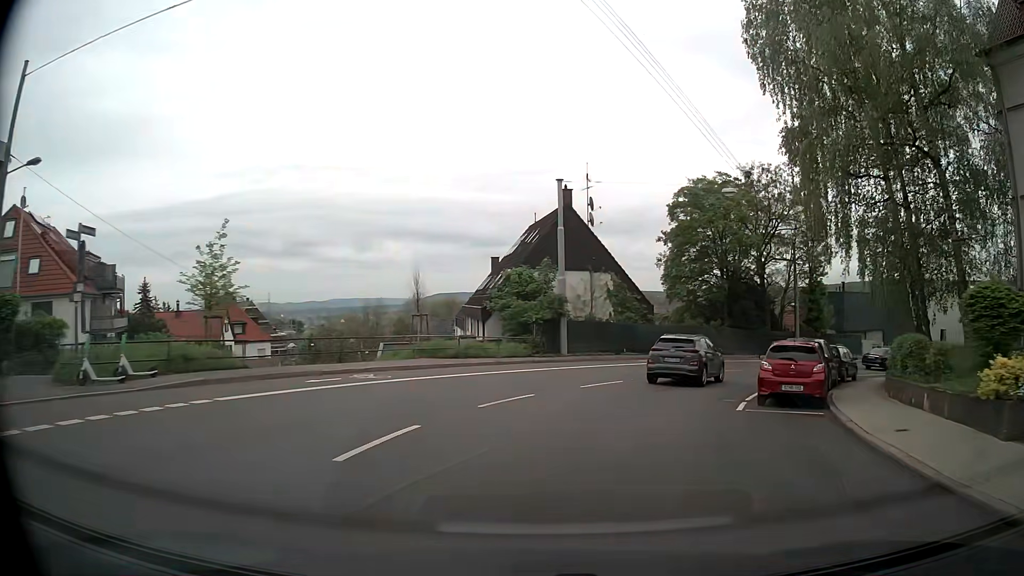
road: secondary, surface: asphalt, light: Day
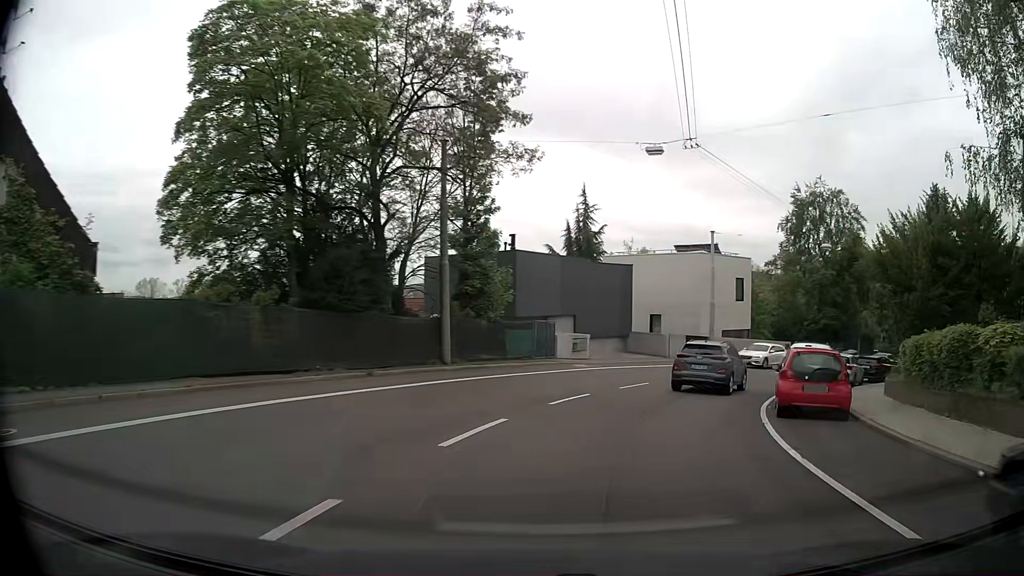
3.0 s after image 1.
(+7.1, +26.0) m; +35°
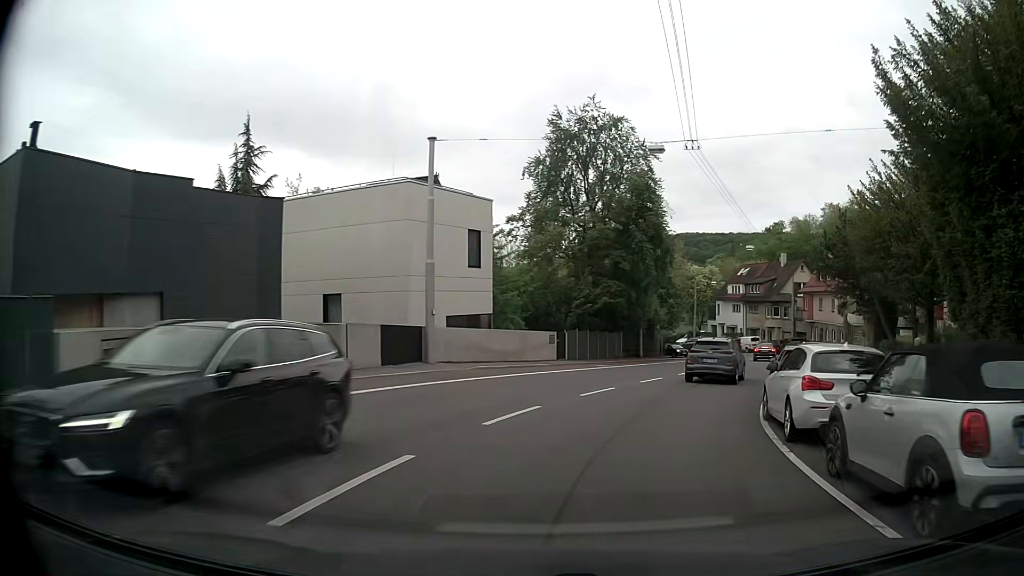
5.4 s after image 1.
(+4.4, +20.5) m; +24°
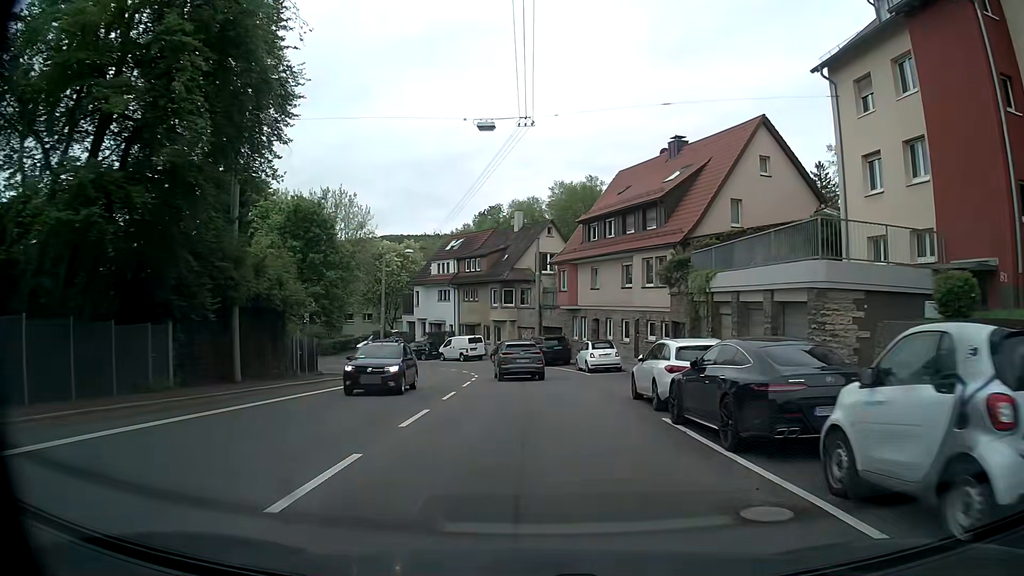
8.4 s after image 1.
(+7.5, +27.8) m; +25°
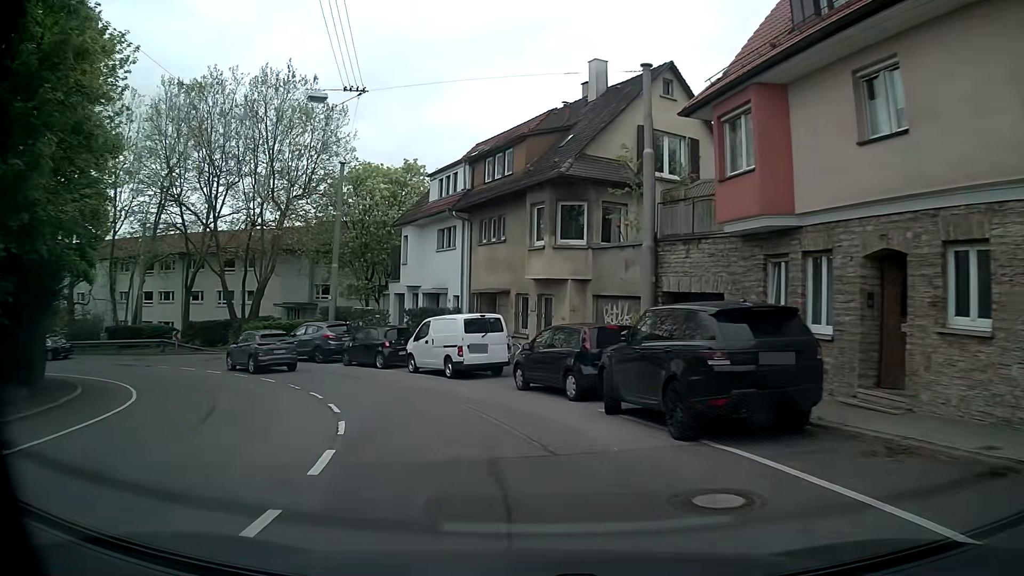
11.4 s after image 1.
(-0.4, +30.3) m; -7°
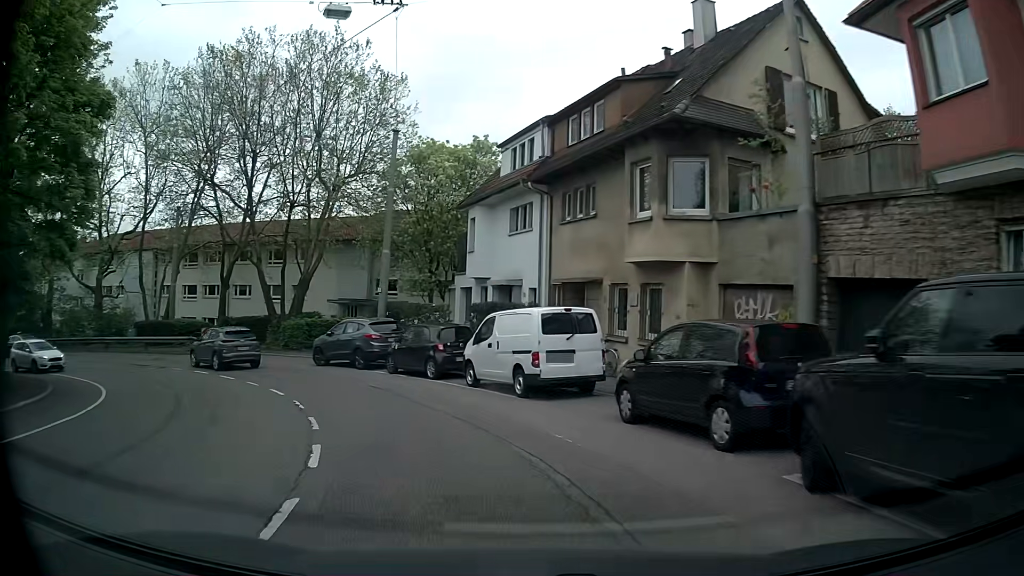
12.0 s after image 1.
(-0.2, +5.7) m; -5°
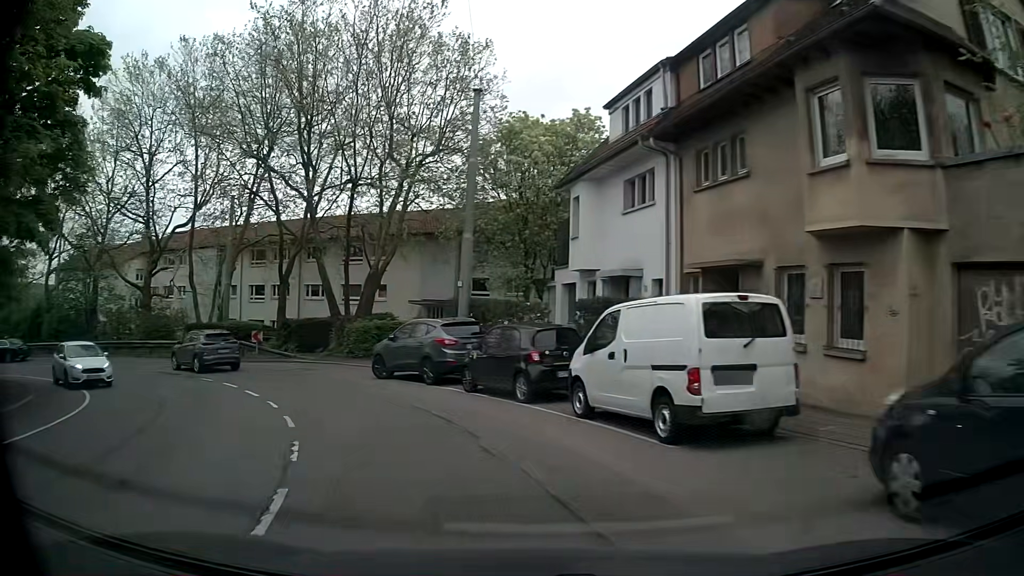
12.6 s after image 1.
(-0.4, +5.5) m; -9°
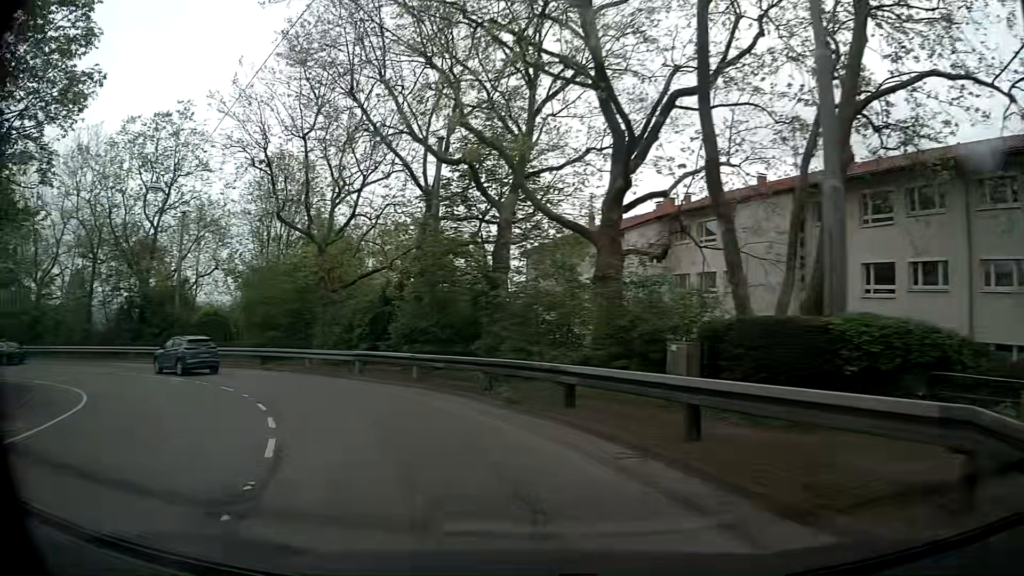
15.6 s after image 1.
(-10.8, +24.1) m; -49°
(-2, +10) (-6, +19) (-13, +26) (-22, +30) (-32, +32) (-42, +31) (-52, +29) (-61, +27) (-71, +25) (-81, +23) m
